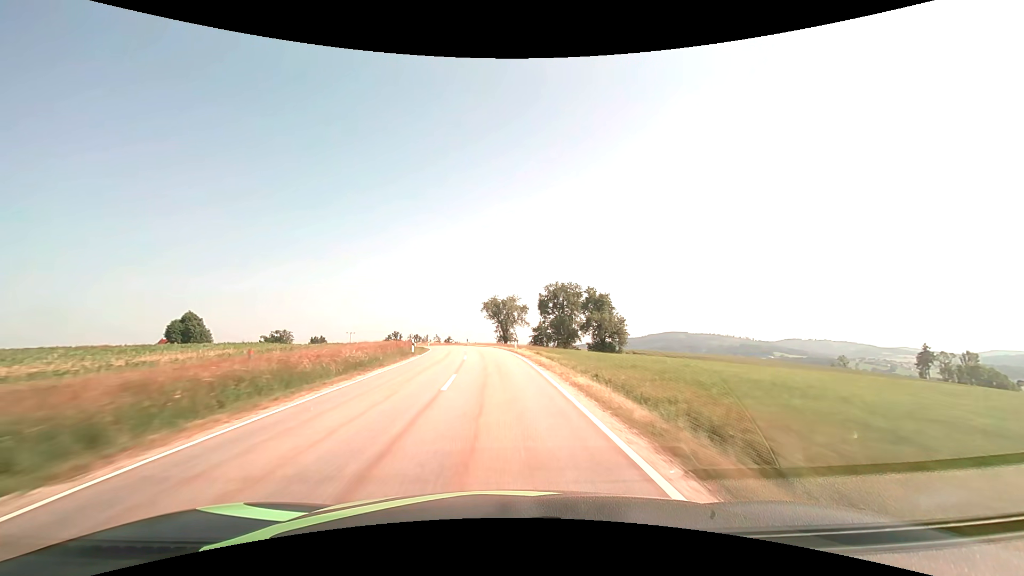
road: tertiary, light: Day
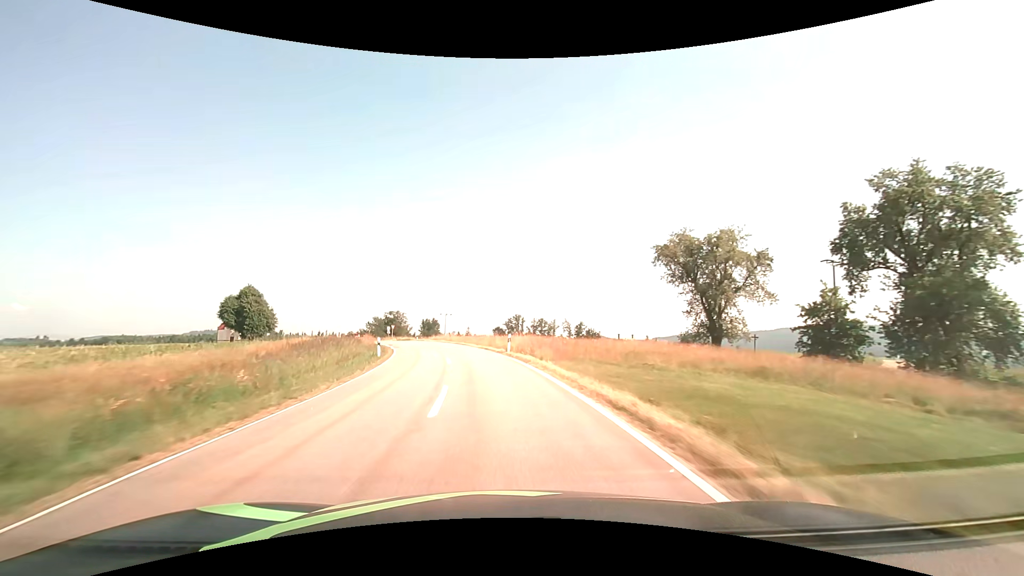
(-6.8, +65.4) m; -14°
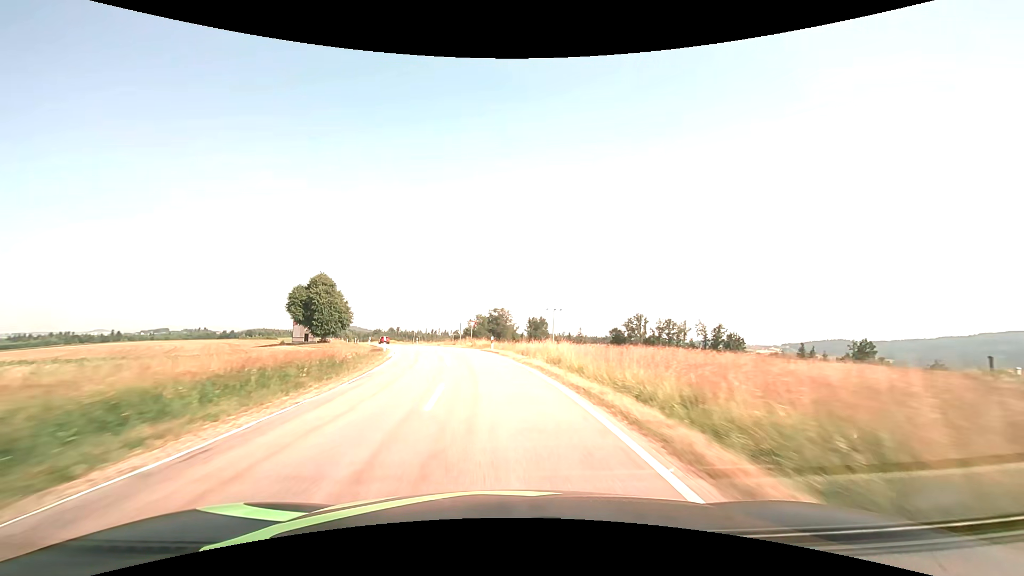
(-4.0, +36.5) m; -13°
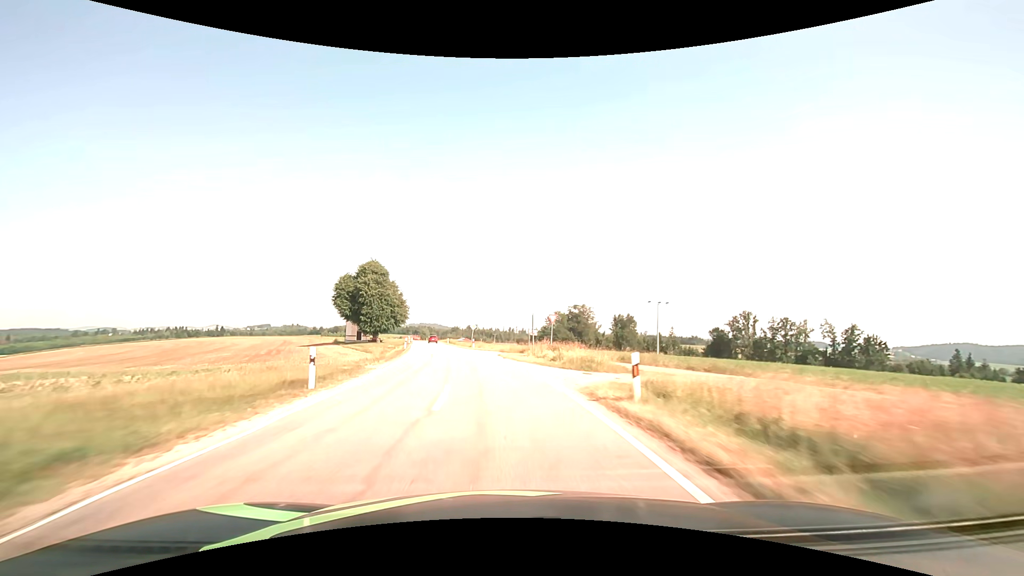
(-1.9, +24.7) m; -9°
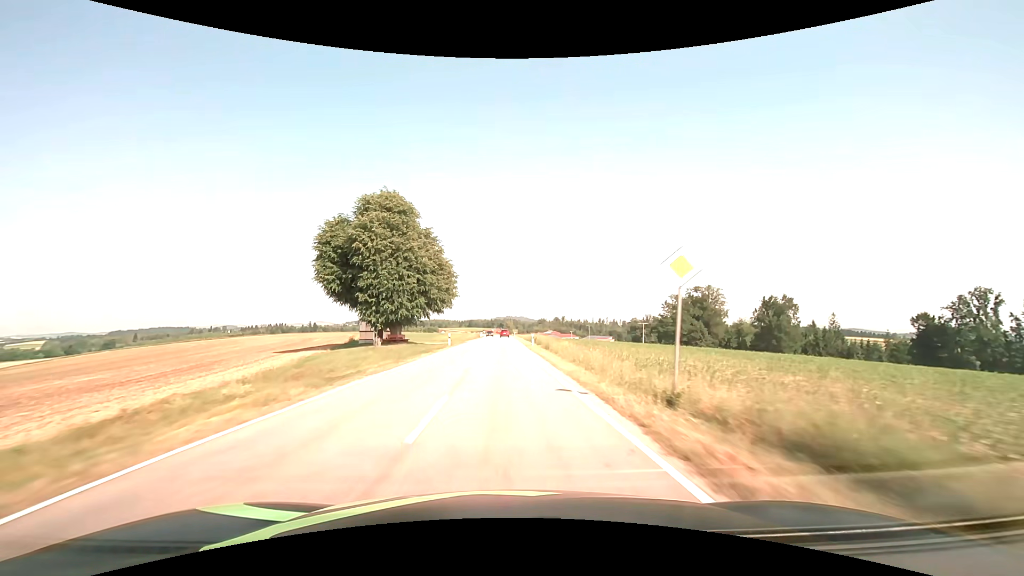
(-6.1, +52.5) m; -10°
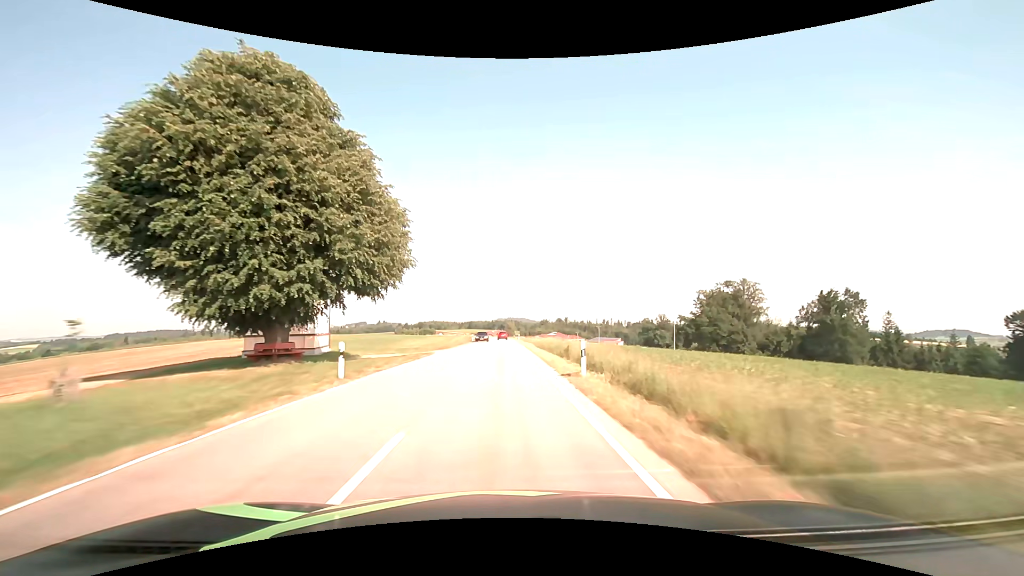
(-0.1, +28.6) m; 0°
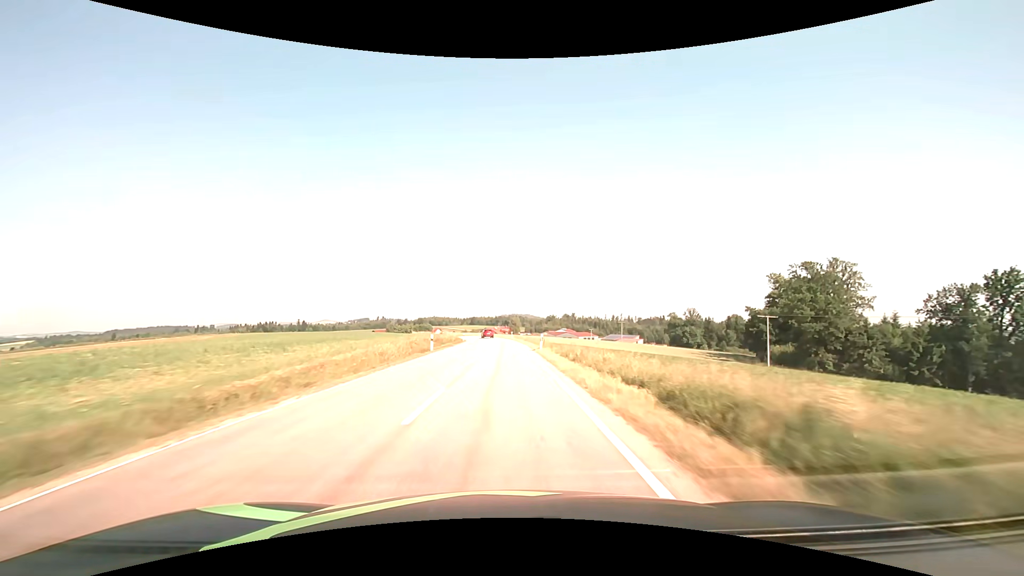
(-0.1, +45.0) m; 0°
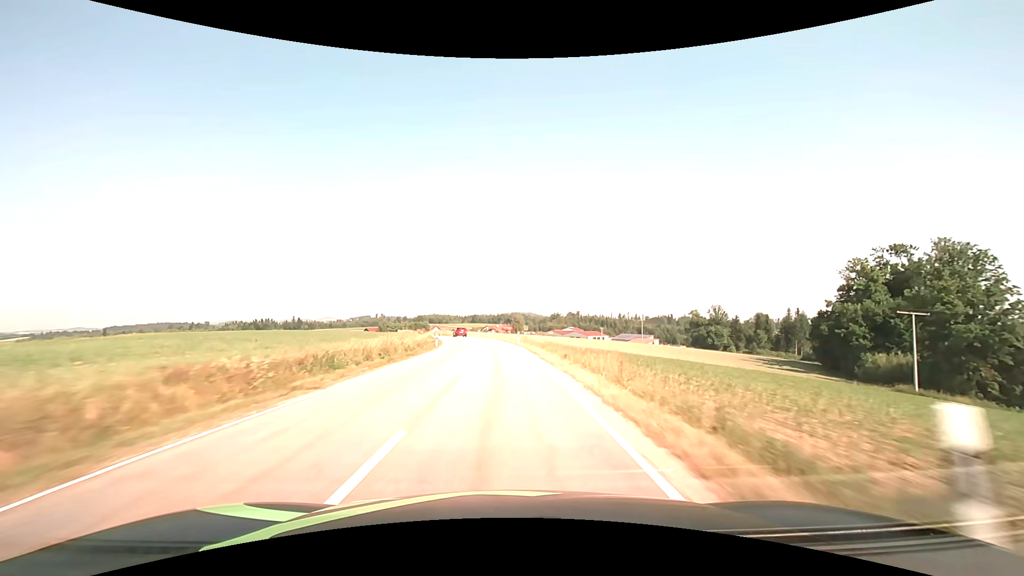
(-0.1, +29.9) m; 0°
(0, +10) (0, +20) (0, +30) (-1, +40) (-2, +50) (-3, +60) (-4, +70) (-6, +80) (-8, +89) (-11, +99) m
